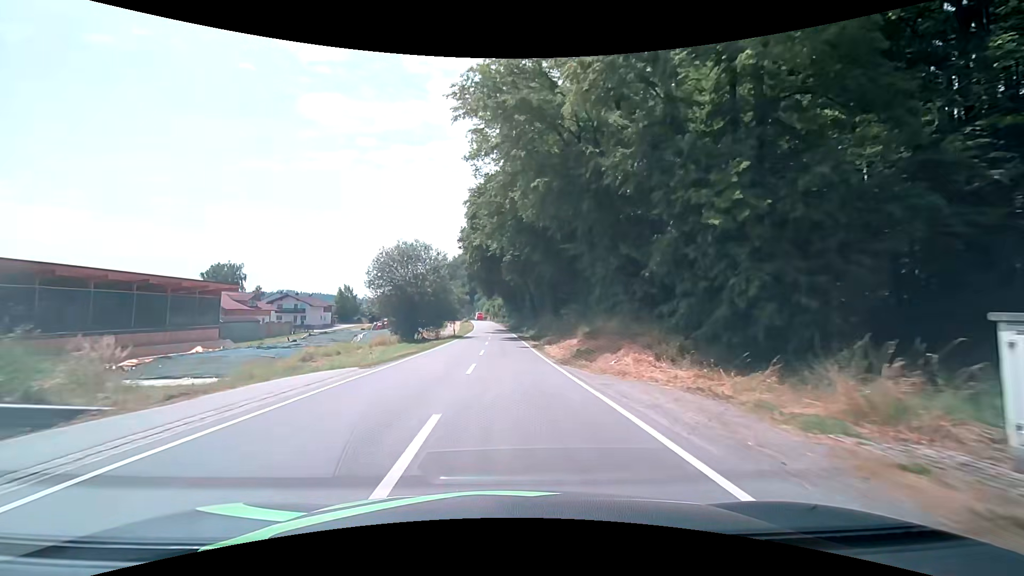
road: secondary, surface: asphalt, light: Day
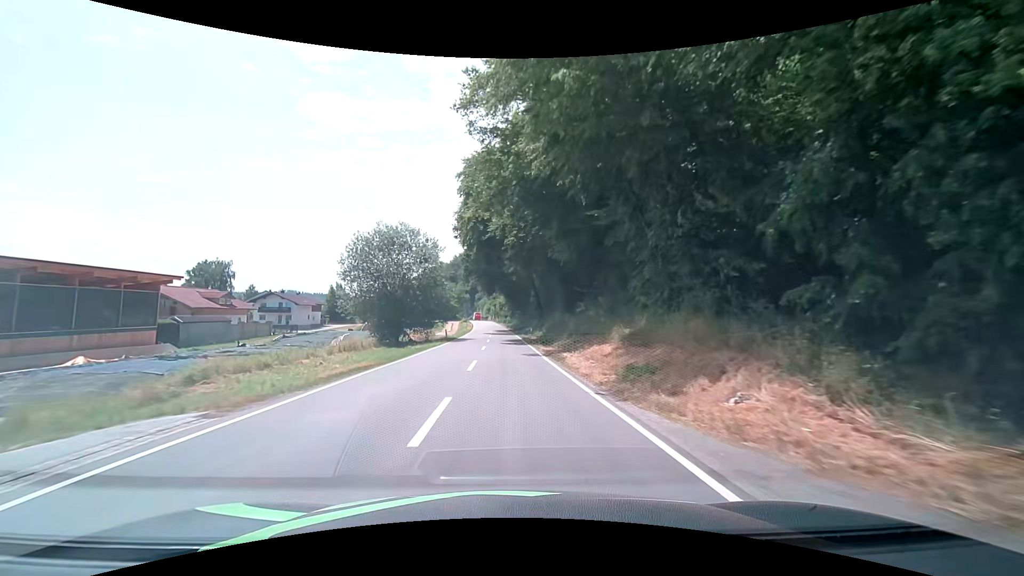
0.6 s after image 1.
(0.0, +9.0) m; 0°
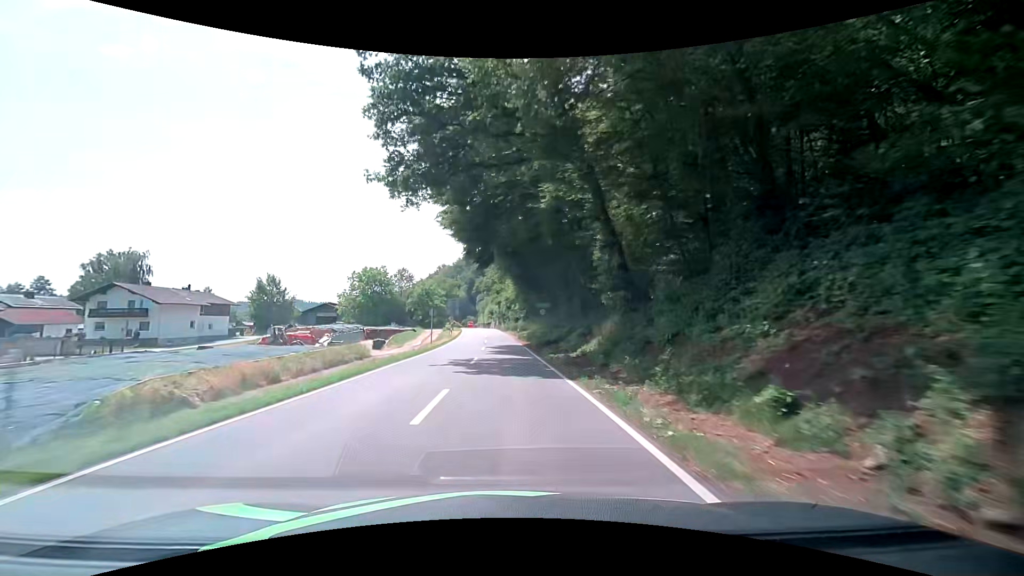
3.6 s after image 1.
(-0.3, +45.0) m; -1°
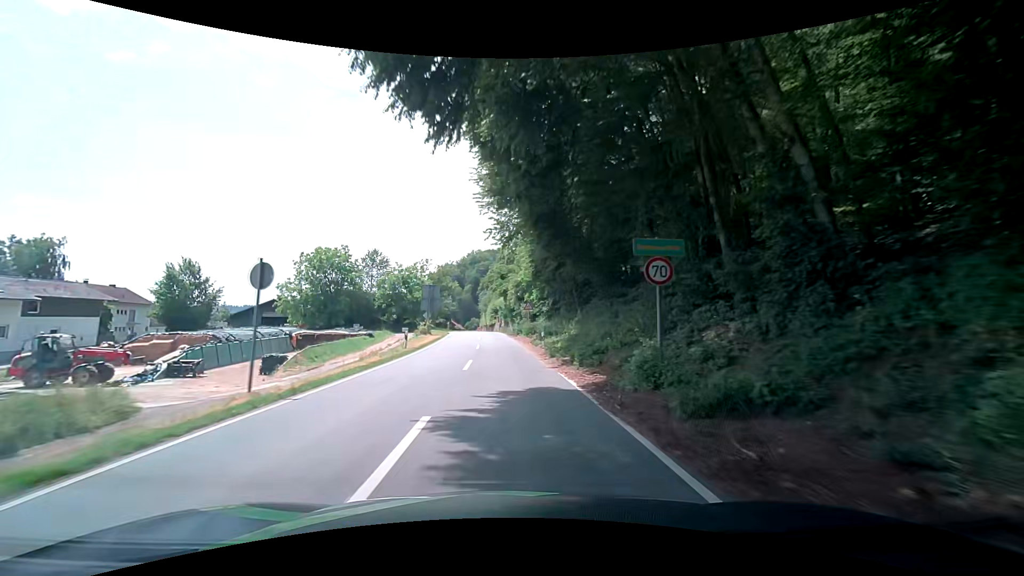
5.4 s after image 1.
(-0.3, +27.6) m; -1°
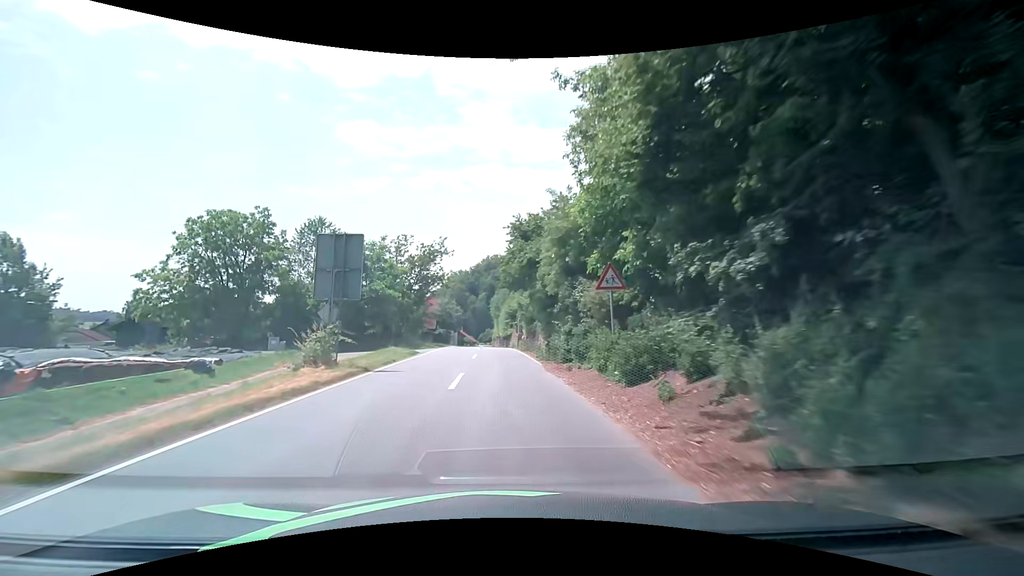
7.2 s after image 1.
(-0.1, +28.4) m; -1°
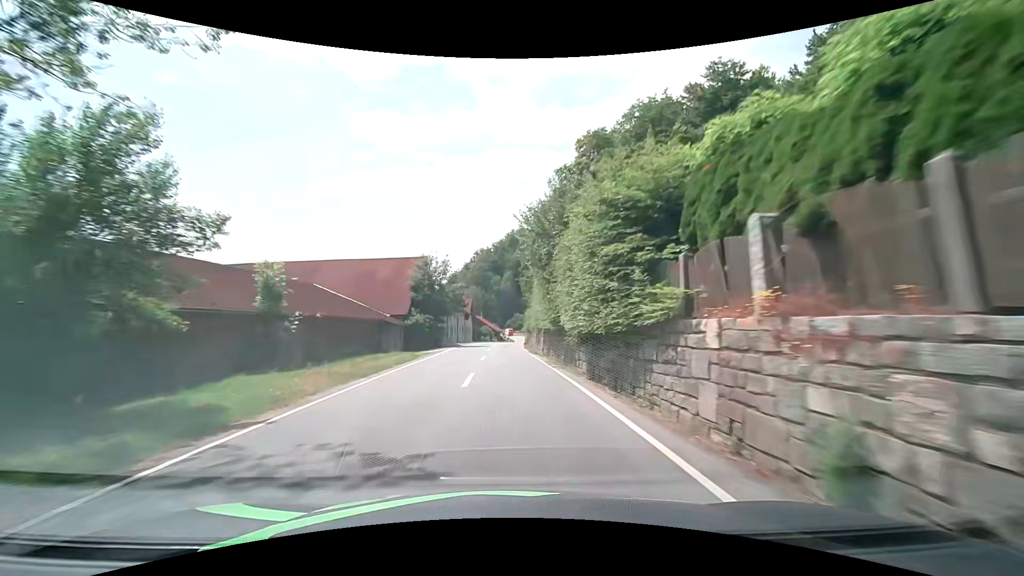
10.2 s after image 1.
(-2.0, +47.0) m; -4°
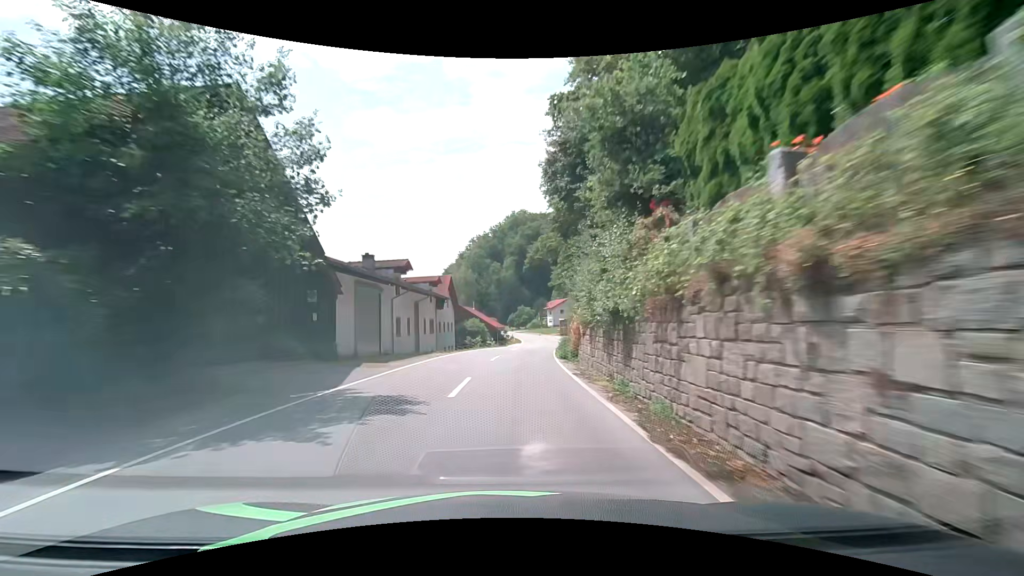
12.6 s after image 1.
(-0.4, +38.2) m; -1°
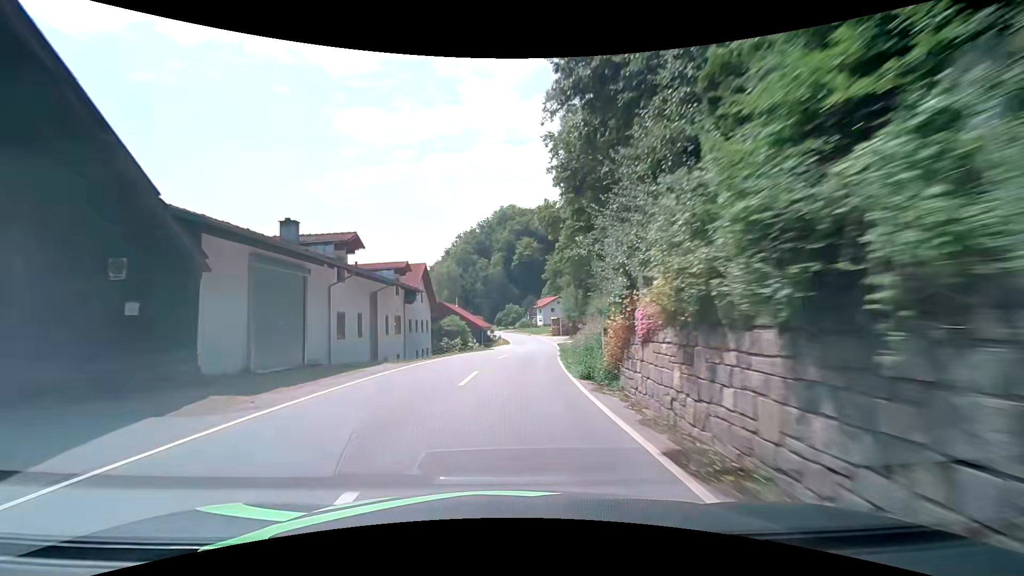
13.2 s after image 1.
(+0.1, +9.7) m; +1°
(0, +10) (+1, +20) (+1, +30) (+2, +40) (+3, +50) (+4, +60) (+5, +70) (+5, +80) (+5, +90) (+5, +100) m
